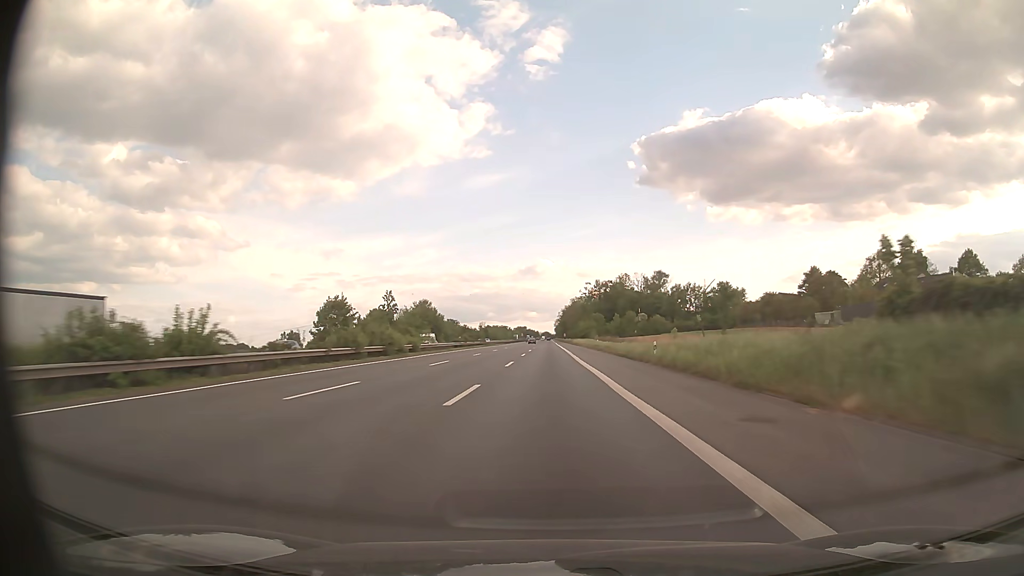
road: motorway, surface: asphalt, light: Day
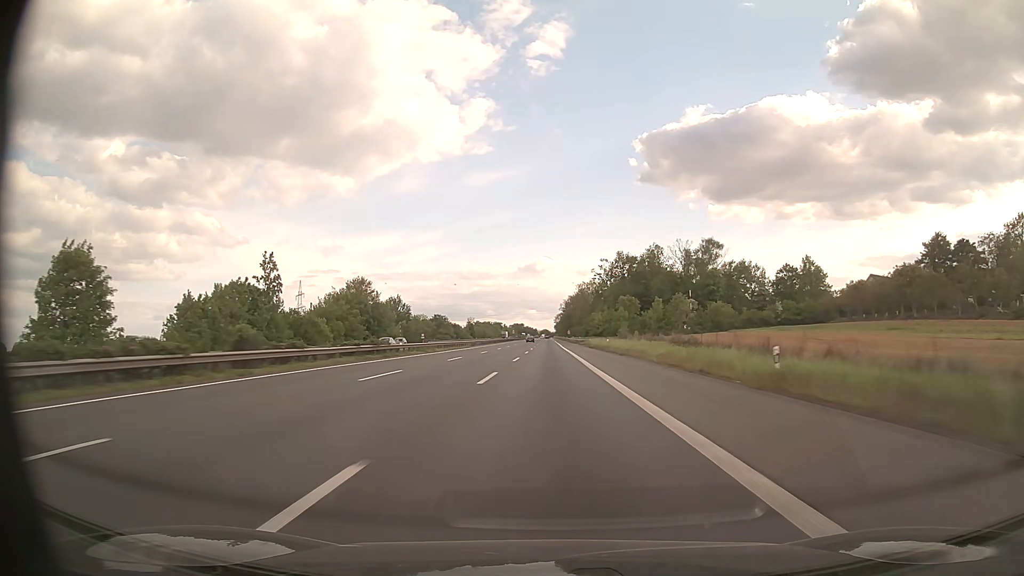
(+0.1, +67.3) m; 0°
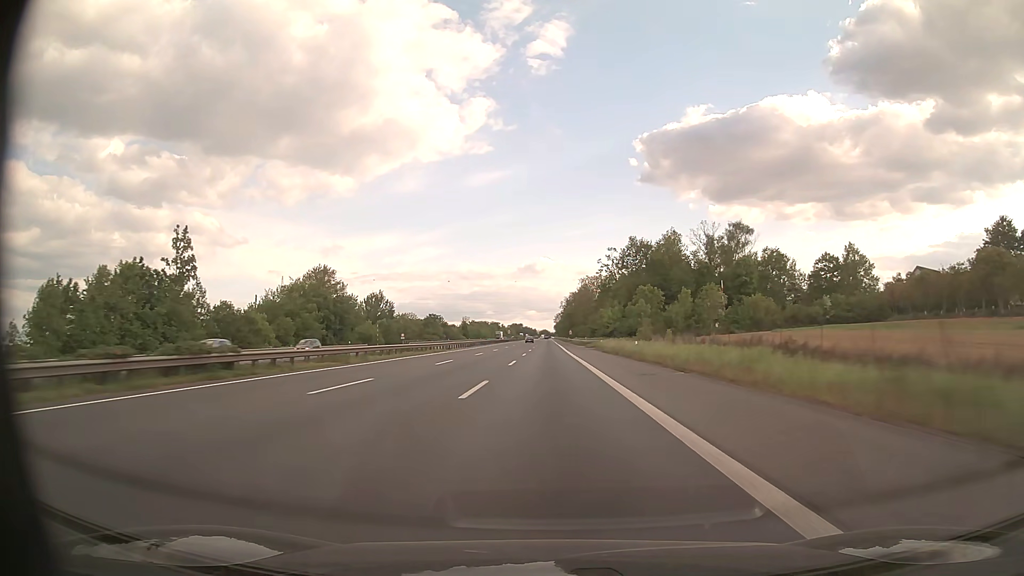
(0.0, +22.4) m; 0°
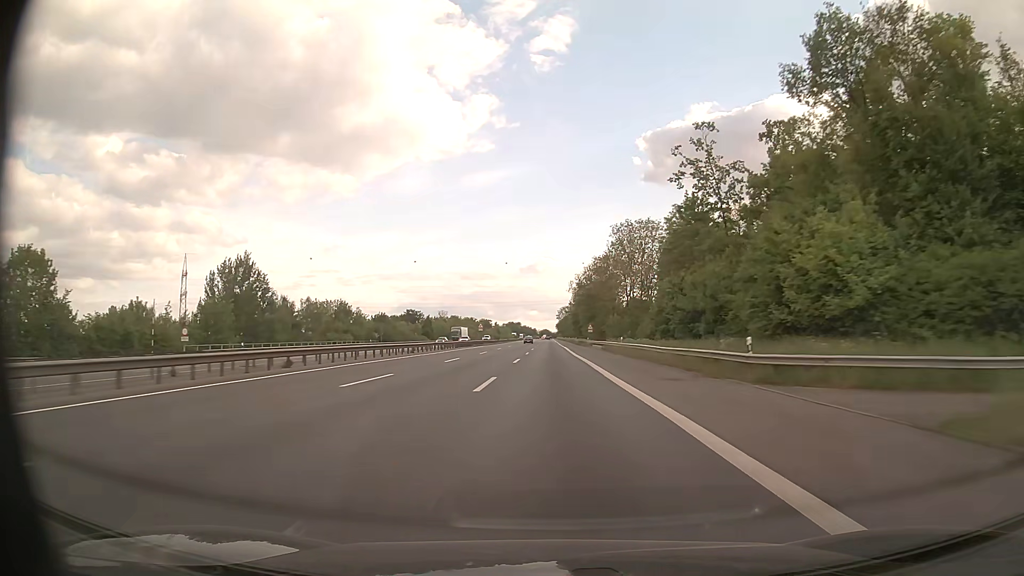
(-0.1, +89.3) m; 0°
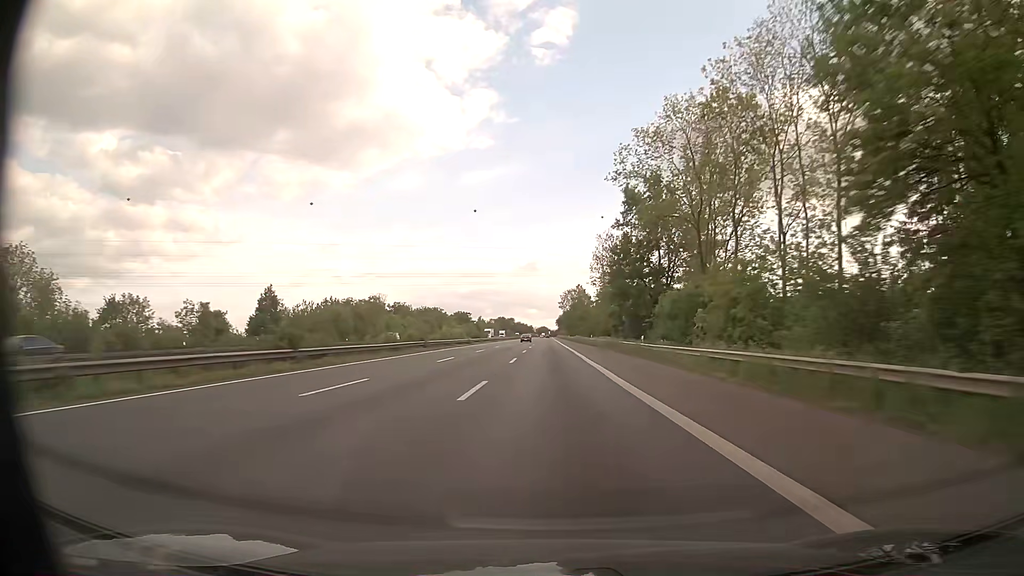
(+0.1, +111.4) m; 0°
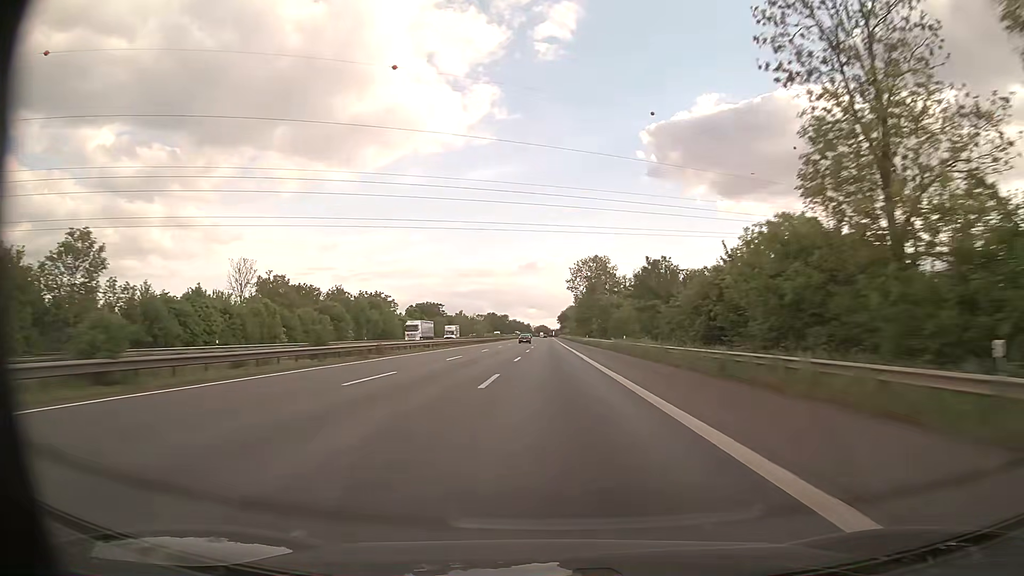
(-0.3, +88.9) m; 0°
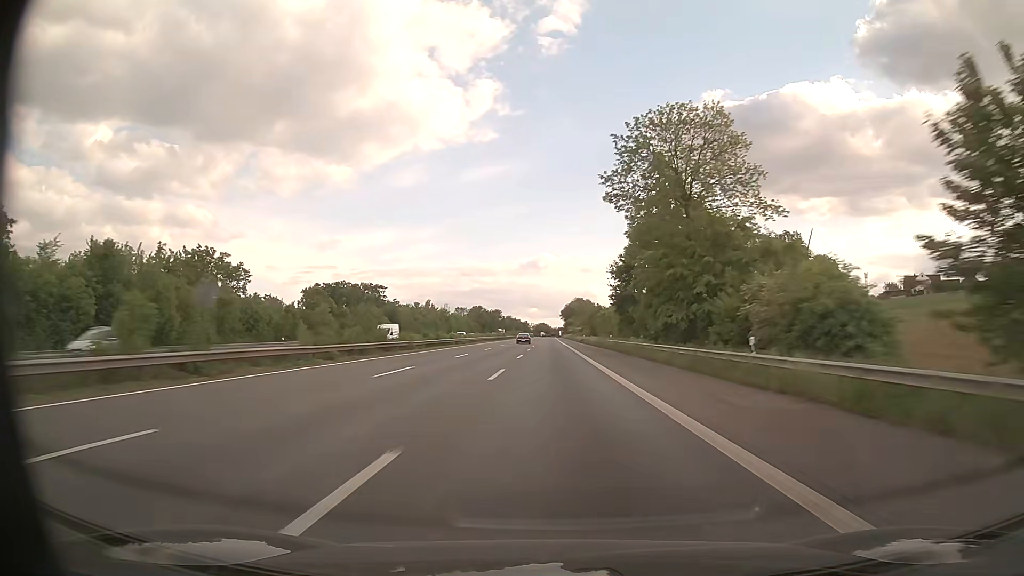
(+0.1, +88.0) m; 0°
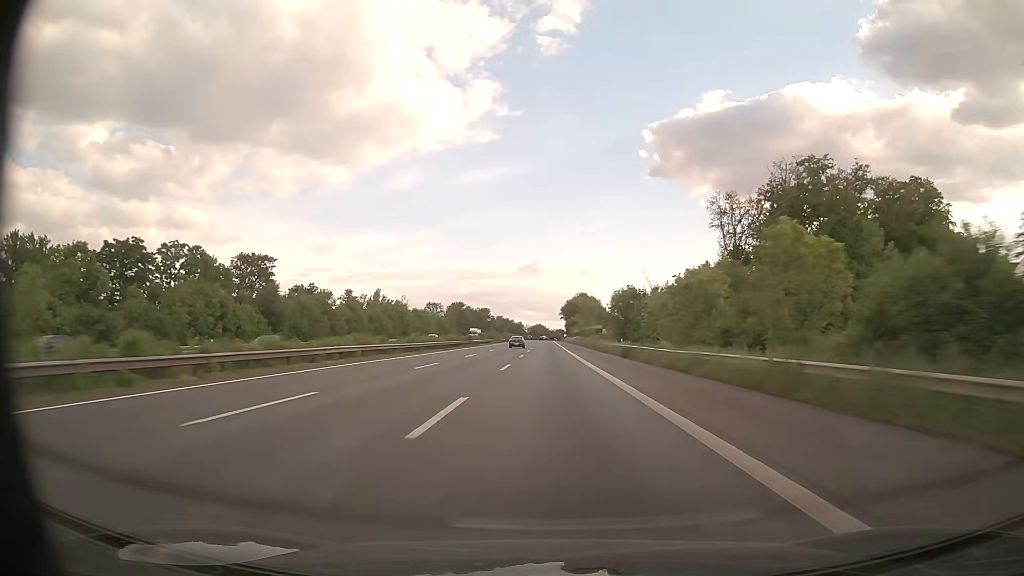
(0.0, +64.8) m; 0°
(0, +10) (0, +20) (0, +30) (0, +40) (0, +50) (0, +60) (0, +70) (0, +80) (0, +90) (0, +100) m
